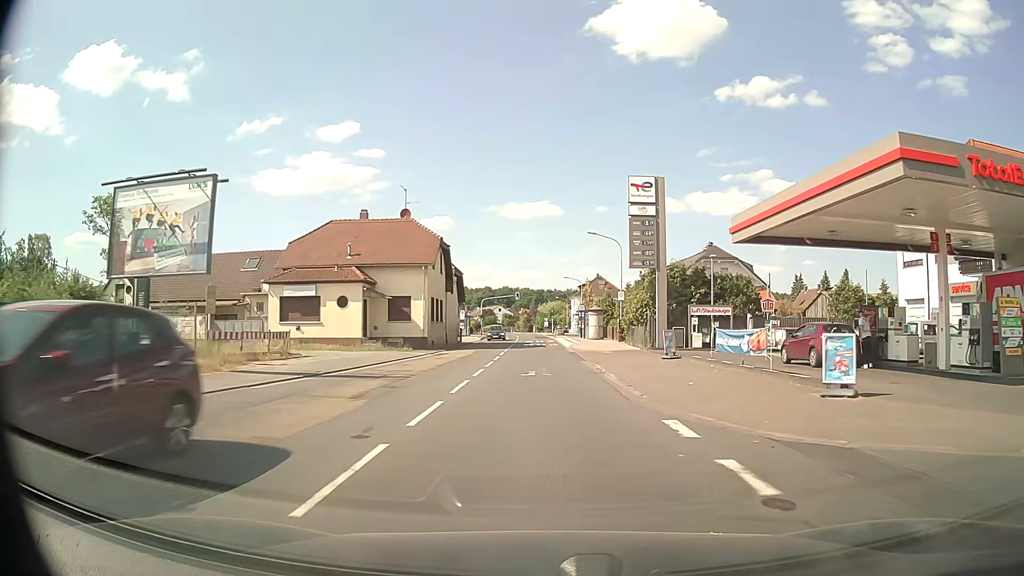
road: secondary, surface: asphalt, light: Day
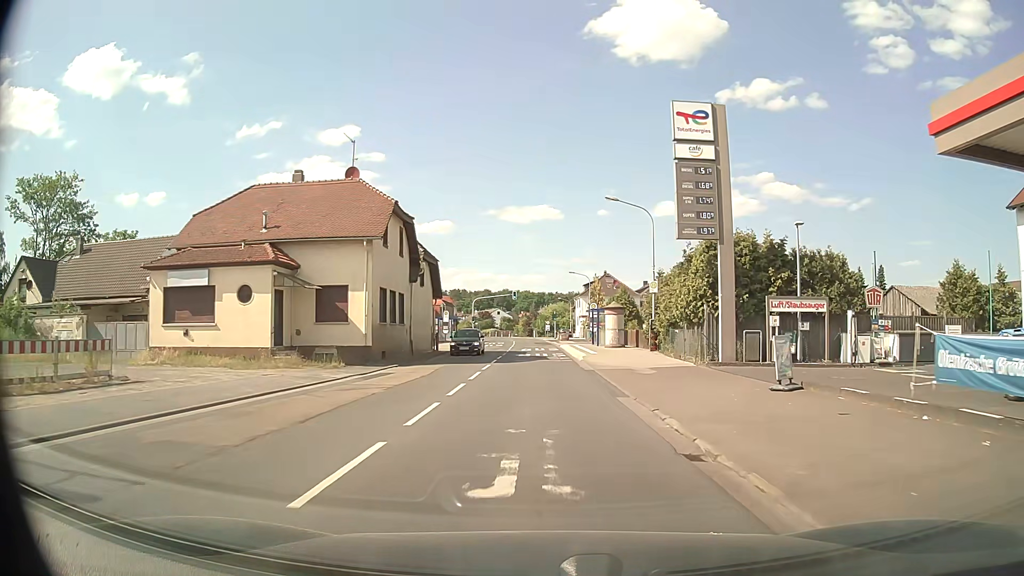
(0.0, +13.3) m; 0°
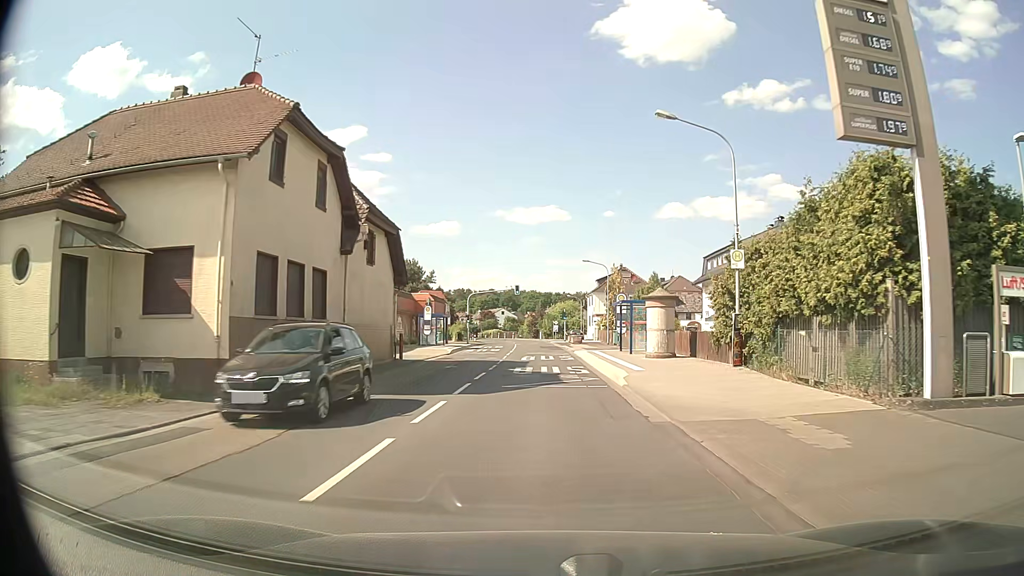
(-0.1, +13.3) m; -1°
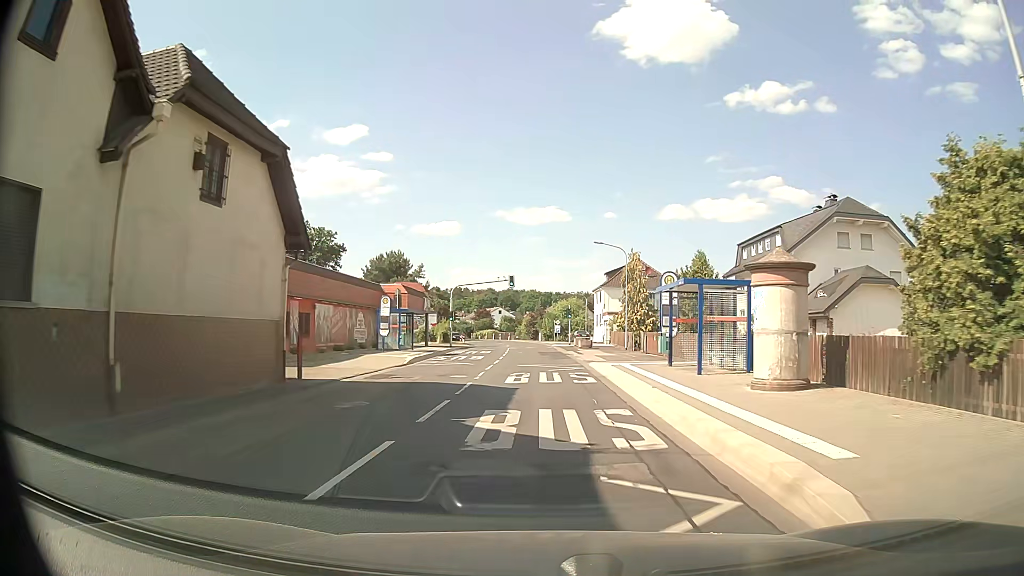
(0.0, +13.3) m; 0°
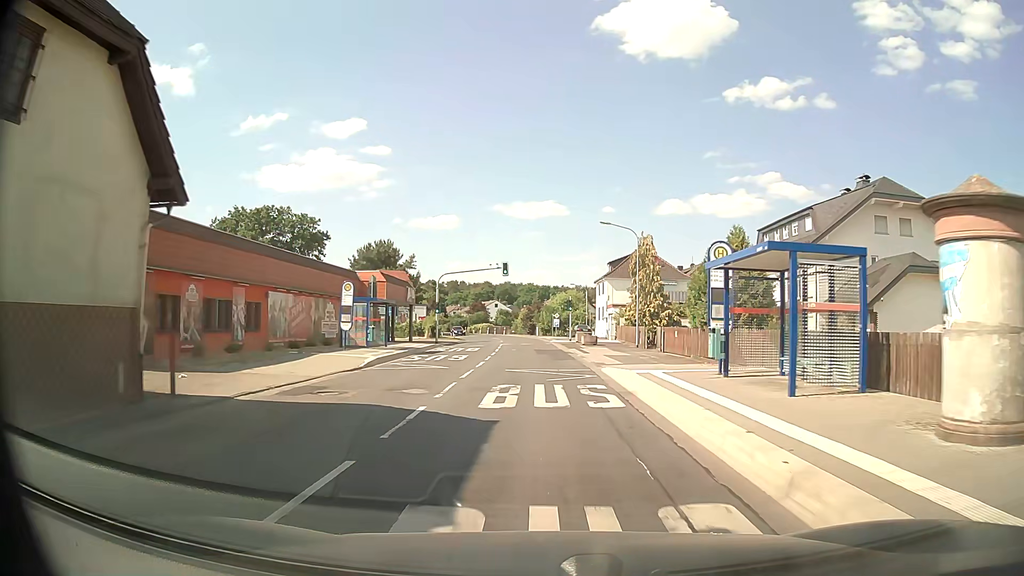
(0.0, +6.7) m; +1°
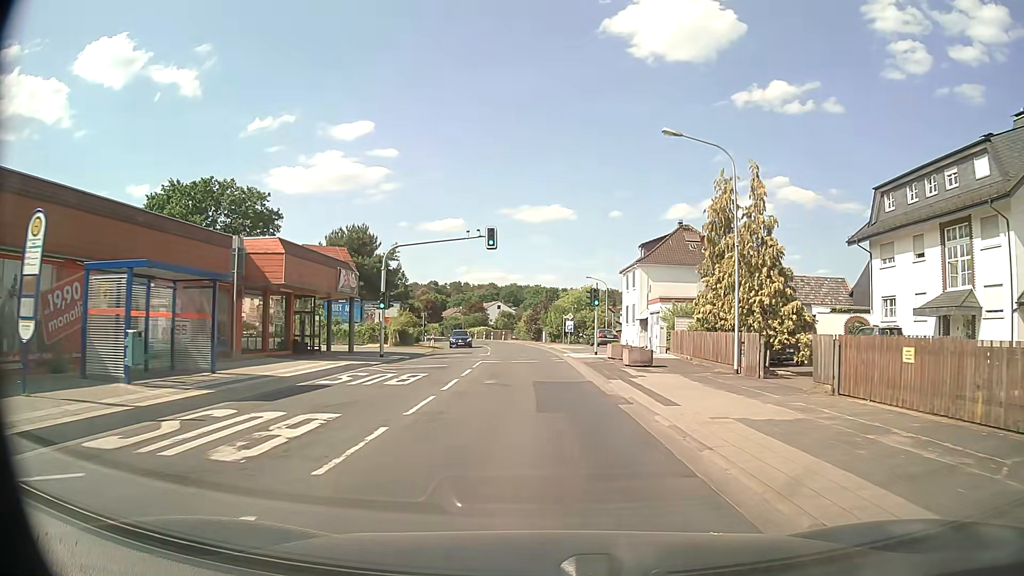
(-0.2, +20.1) m; -1°
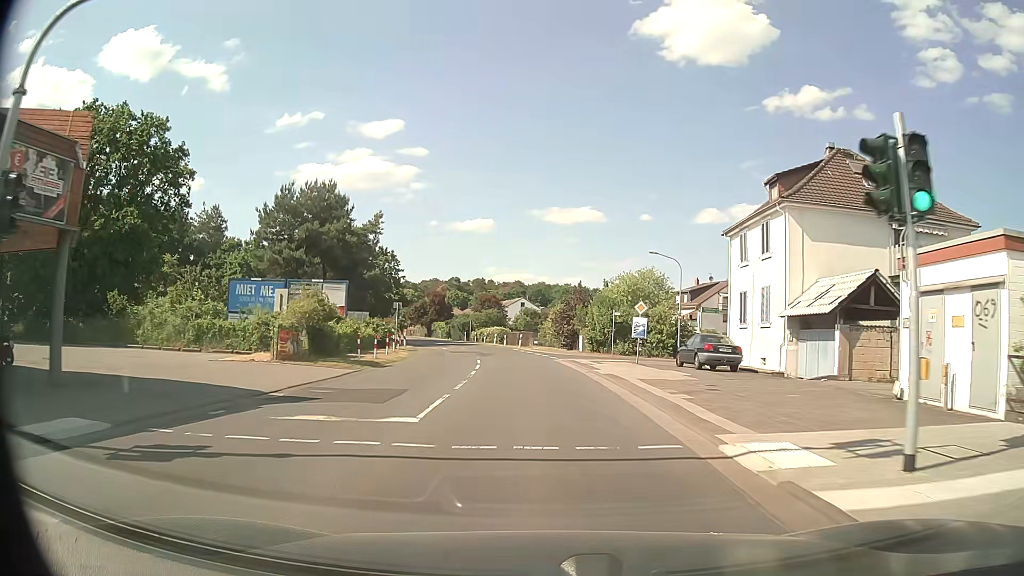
(-0.5, +27.0) m; -2°
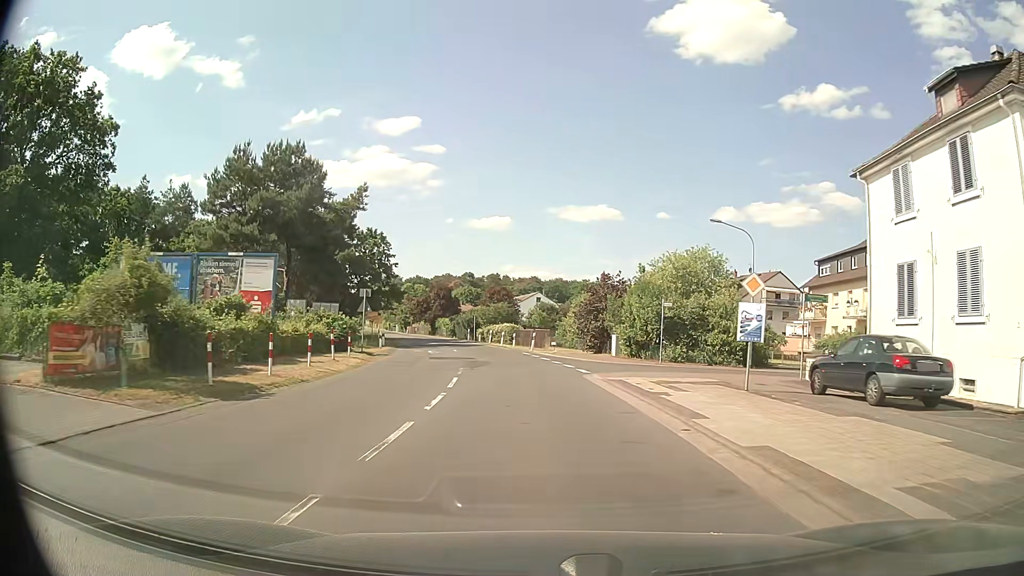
(-0.1, +13.6) m; -2°
(0, +10) (-1, +20) (-1, +30) (-3, +40) (-5, +50) (-7, +59) (-9, +69) (-12, +79) (-15, +88) (-19, +98) m
